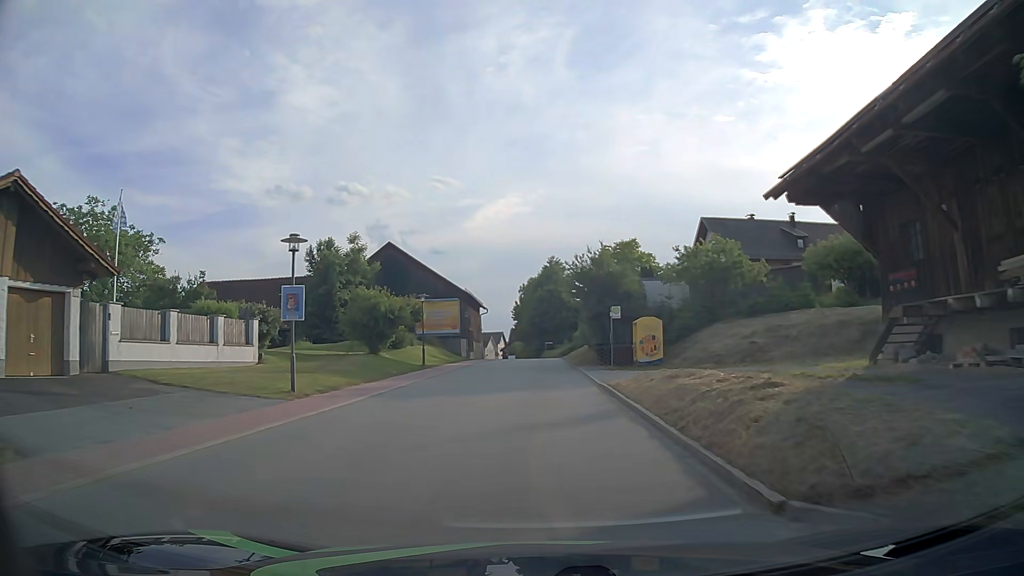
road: tertiary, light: Day
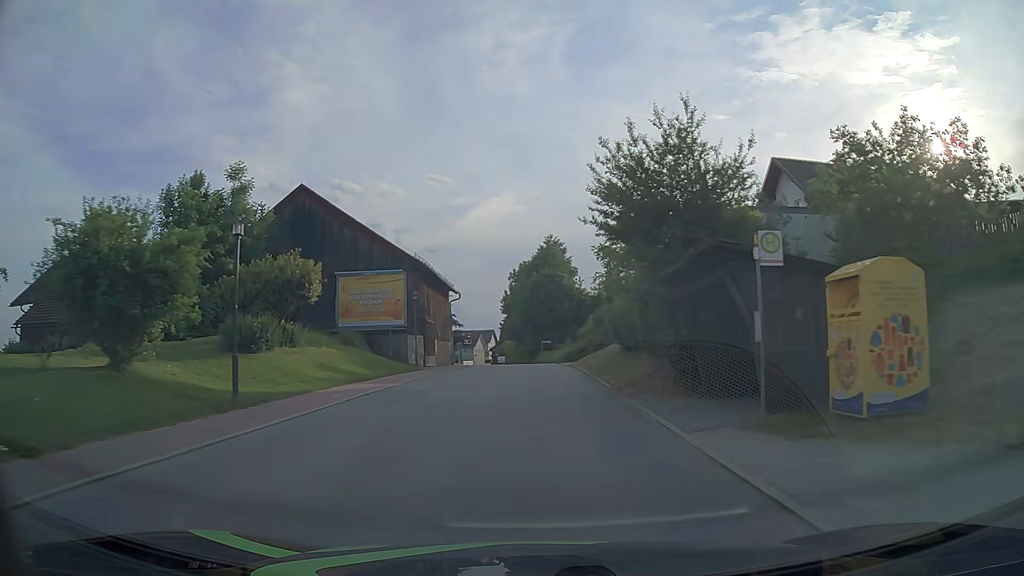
(+0.2, +21.6) m; +1°
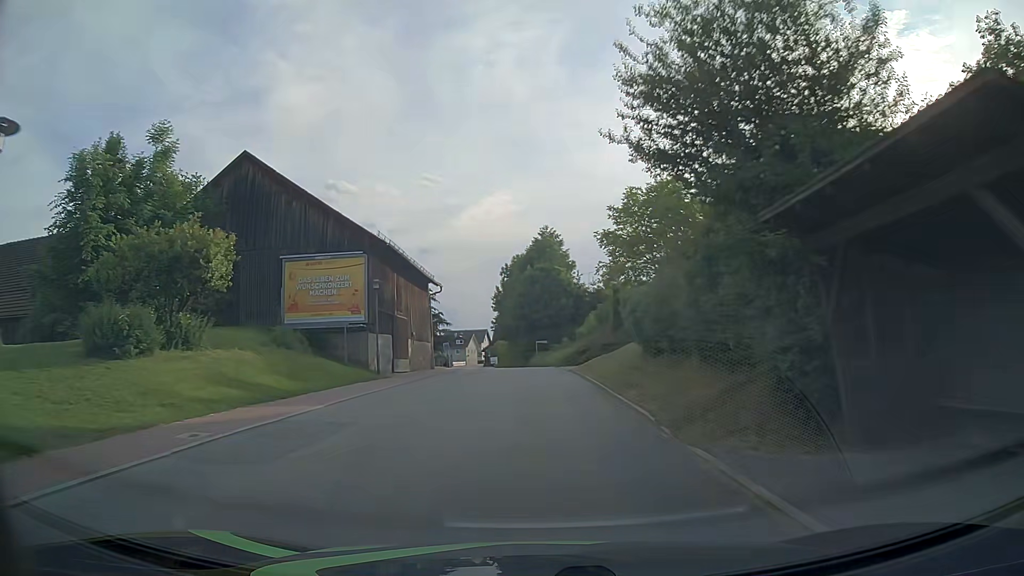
(0.0, +7.3) m; 0°
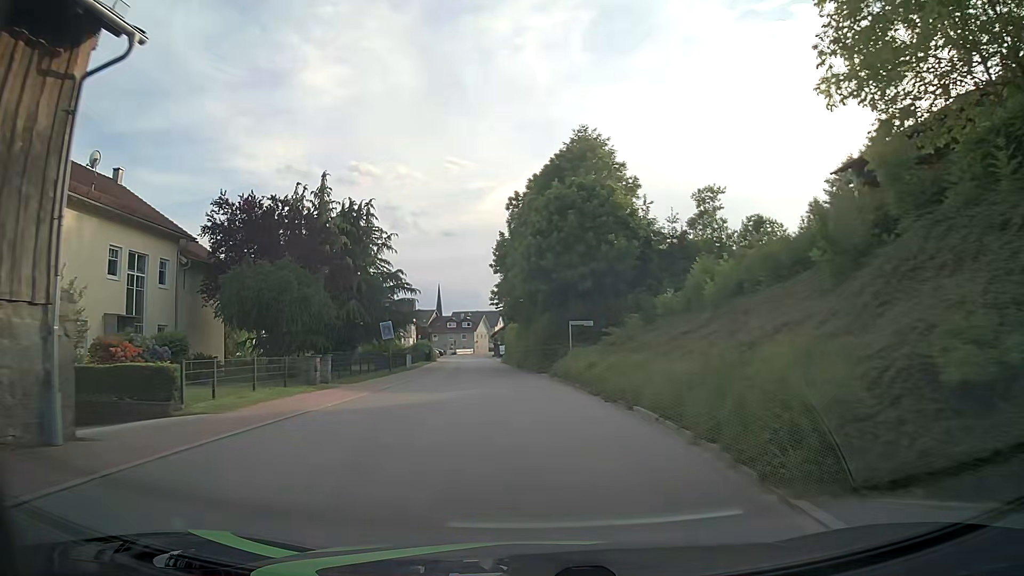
(-0.4, +36.1) m; -2°
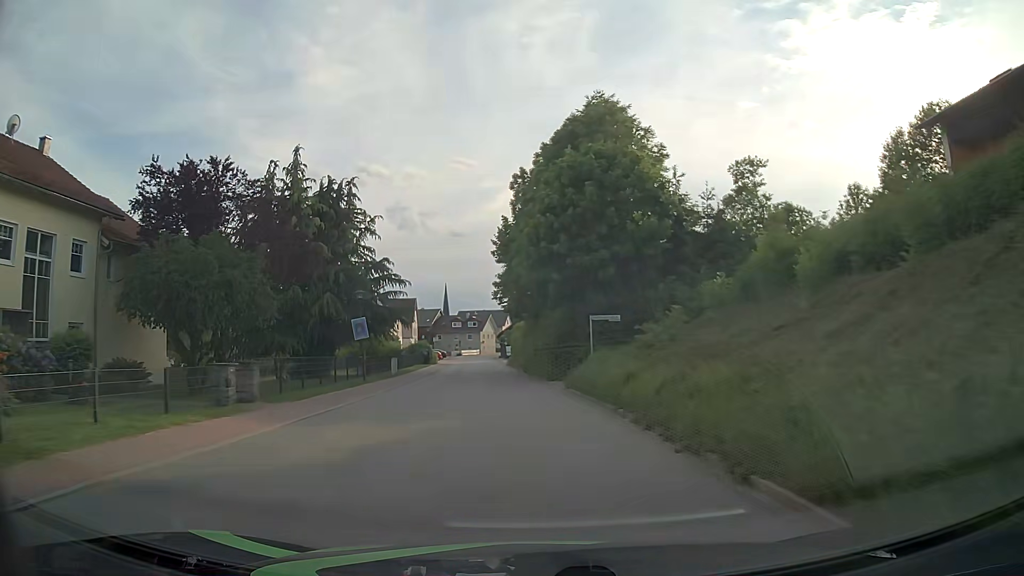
(0.0, +7.2) m; 0°
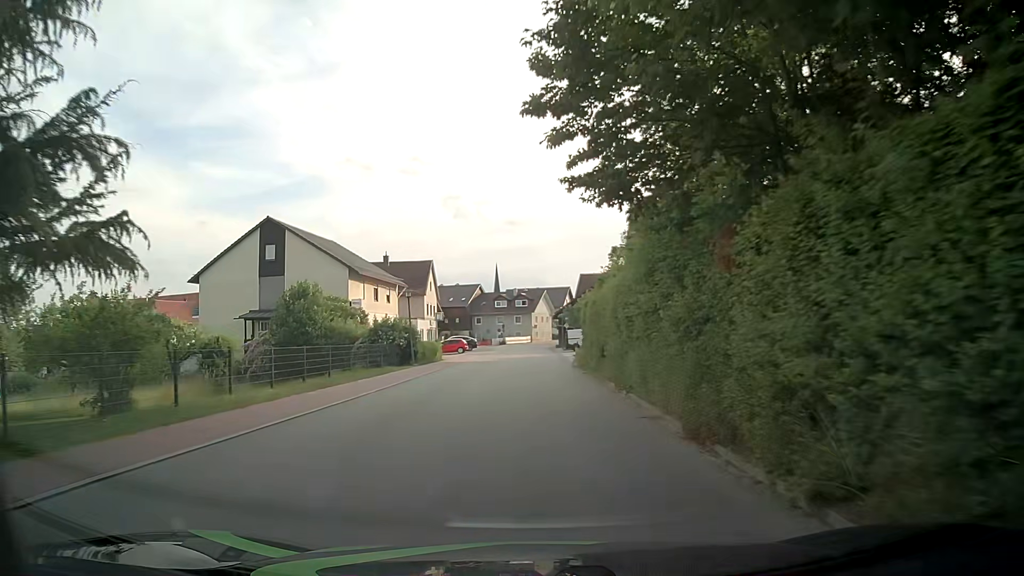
(-1.9, +36.1) m; -5°
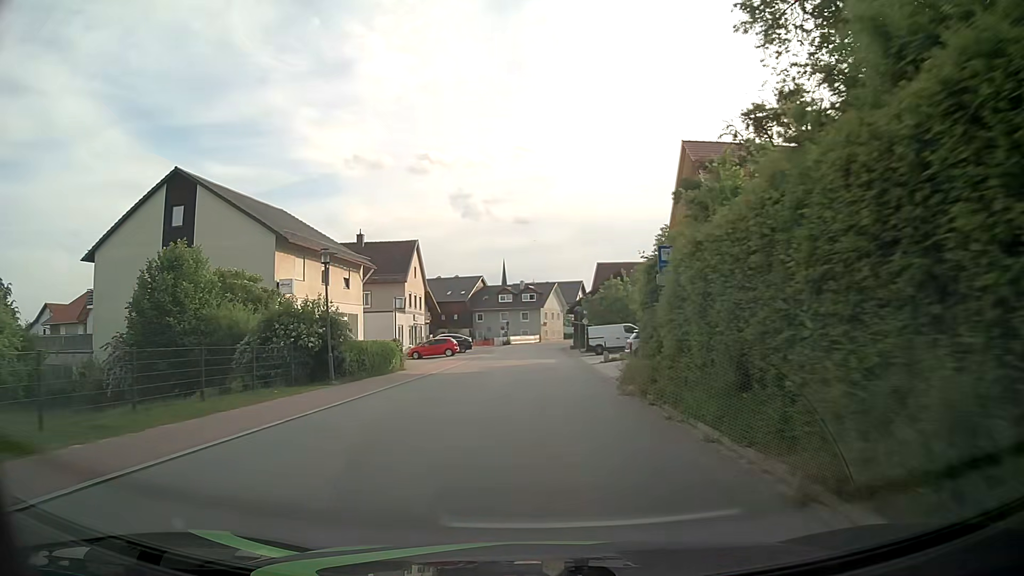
(-0.2, +14.7) m; 0°
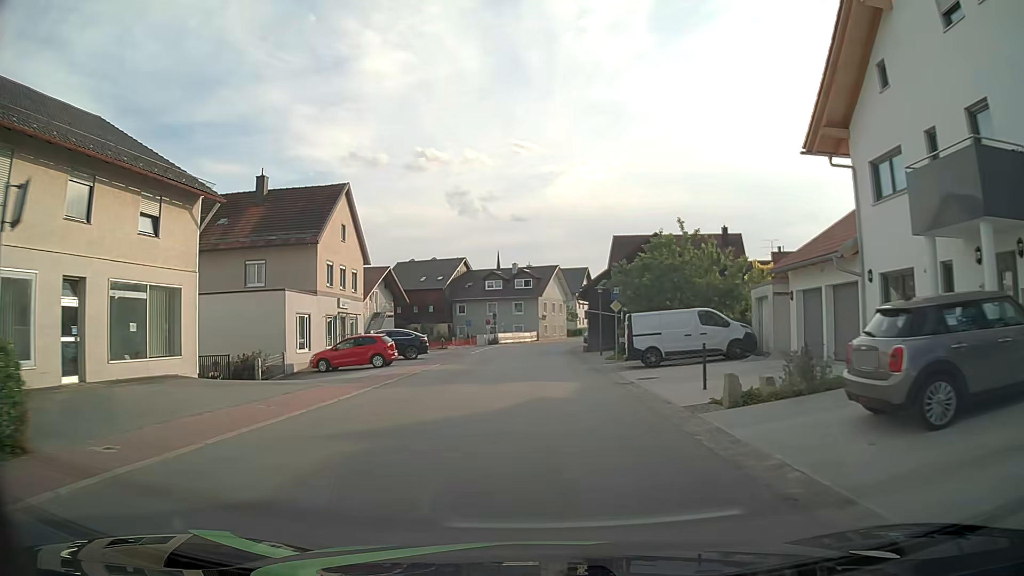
(-0.2, +21.9) m; 0°
(0, +10) (0, +20) (0, +30) (0, +40) (+1, +50) (+1, +60) (+3, +70) (+6, +79) (+9, +89) (+13, +98) m
